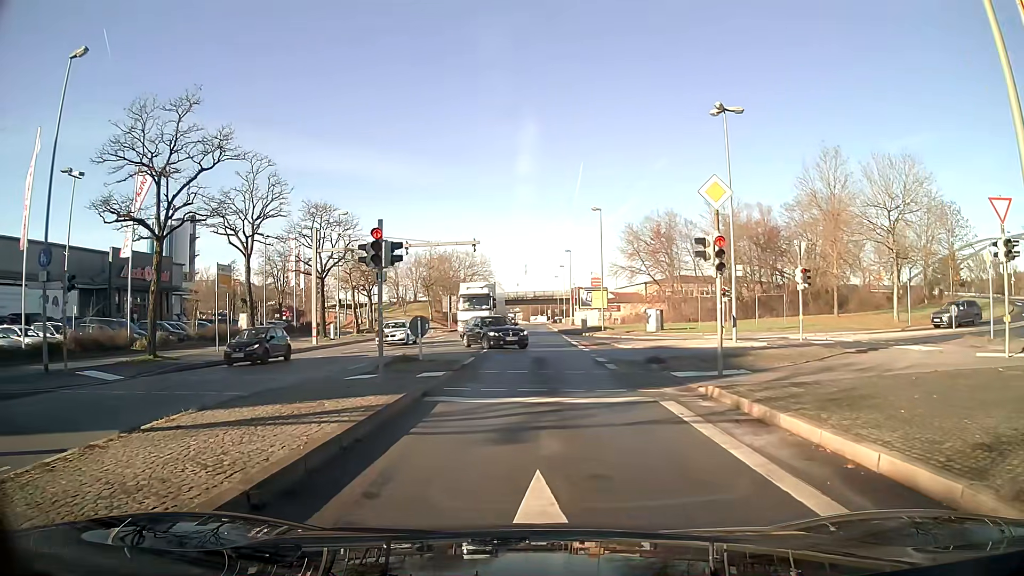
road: primary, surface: asphalt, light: Day
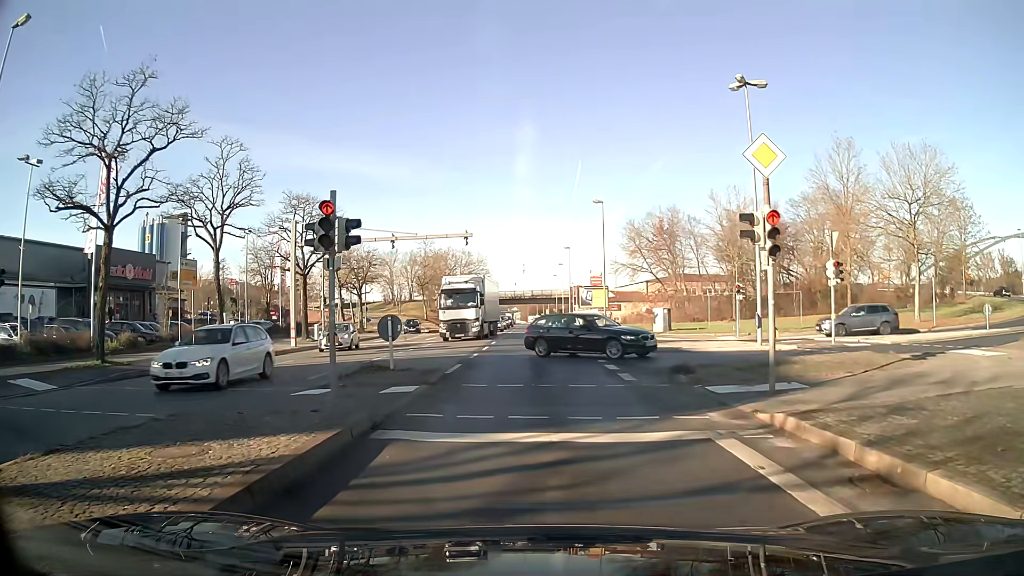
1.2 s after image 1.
(0.0, +3.4) m; 0°
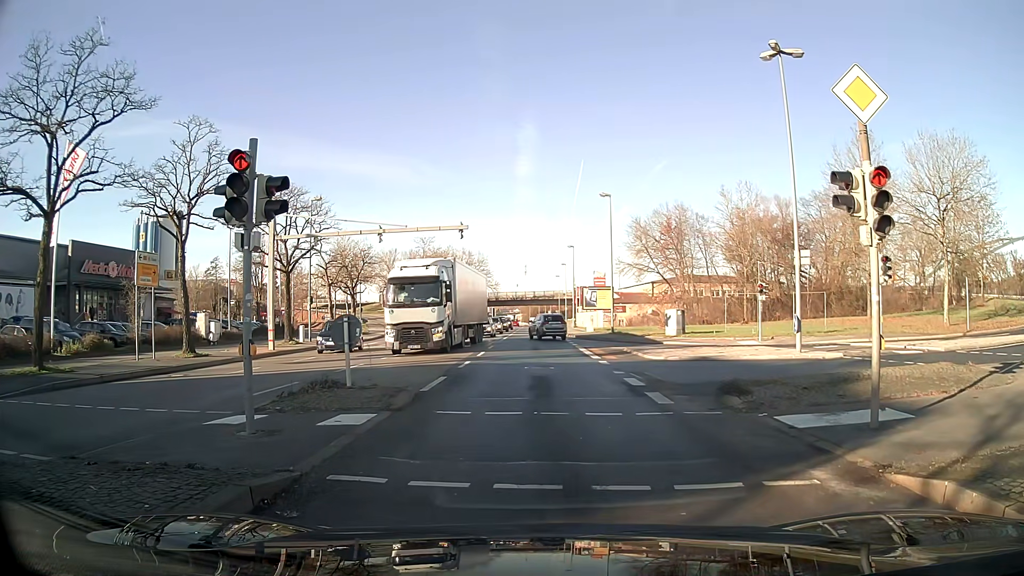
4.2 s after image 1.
(0.0, +3.4) m; 0°
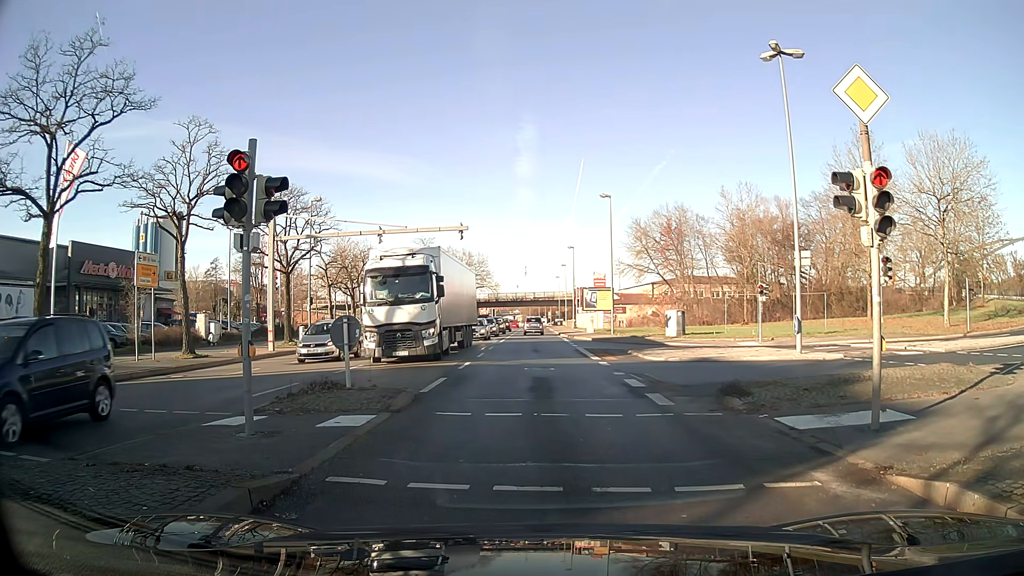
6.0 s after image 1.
(0.0, +0.1) m; 0°
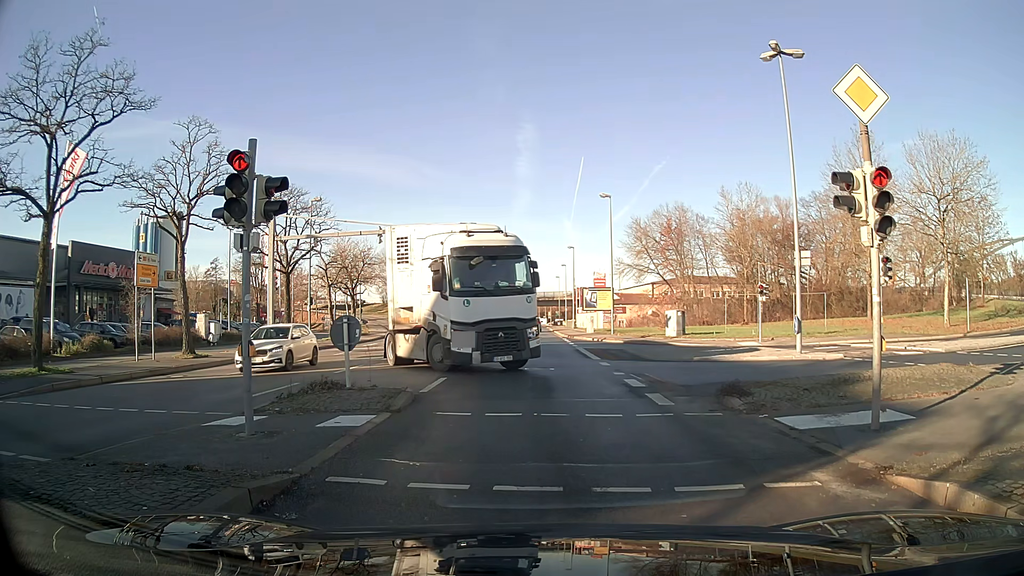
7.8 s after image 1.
(0.0, 0.0) m; 0°
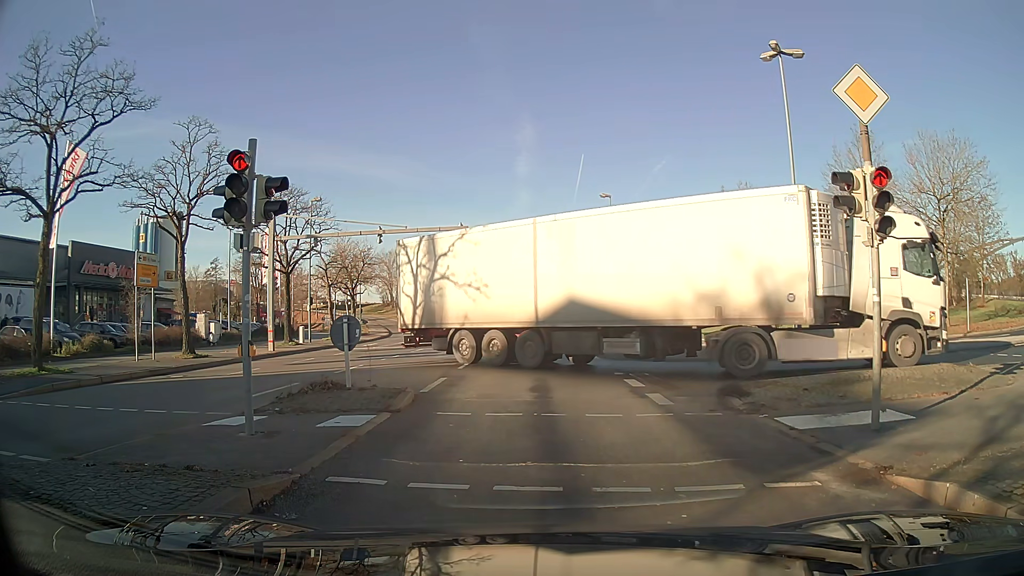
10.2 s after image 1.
(0.0, 0.0) m; 0°
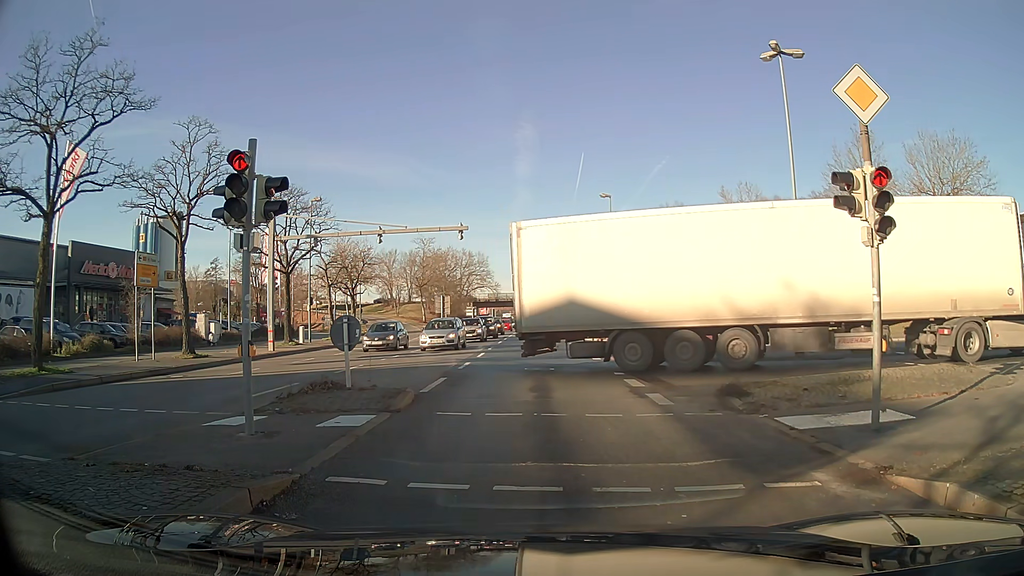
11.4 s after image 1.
(0.0, 0.0) m; 0°
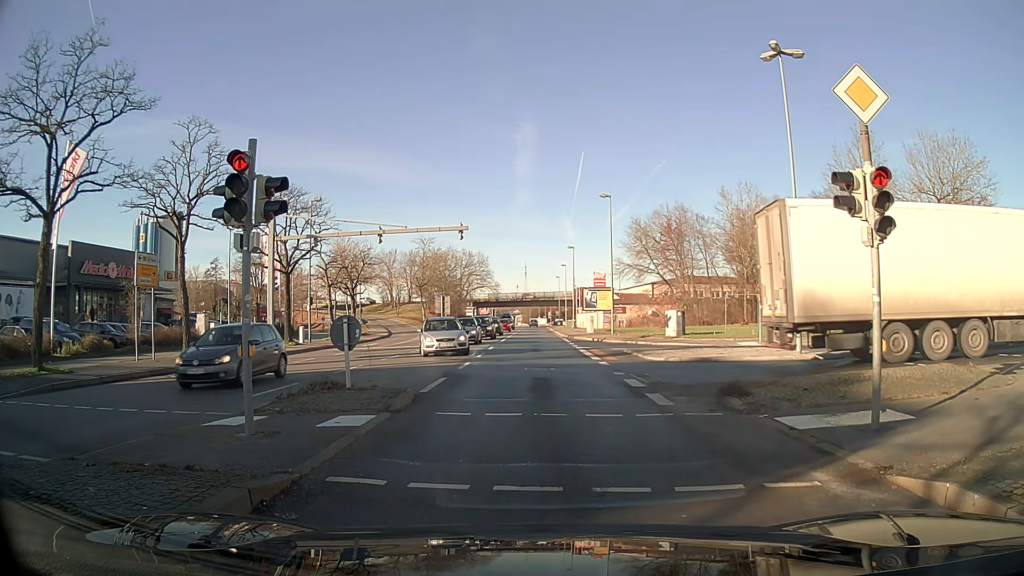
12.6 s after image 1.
(0.0, 0.0) m; 0°
(0, +10) (0, +20) (0, +30) (-1, +40) (-1, +50) (-1, +60) (-1, +70) (-1, +80) (-1, +90) (-1, +100) m
